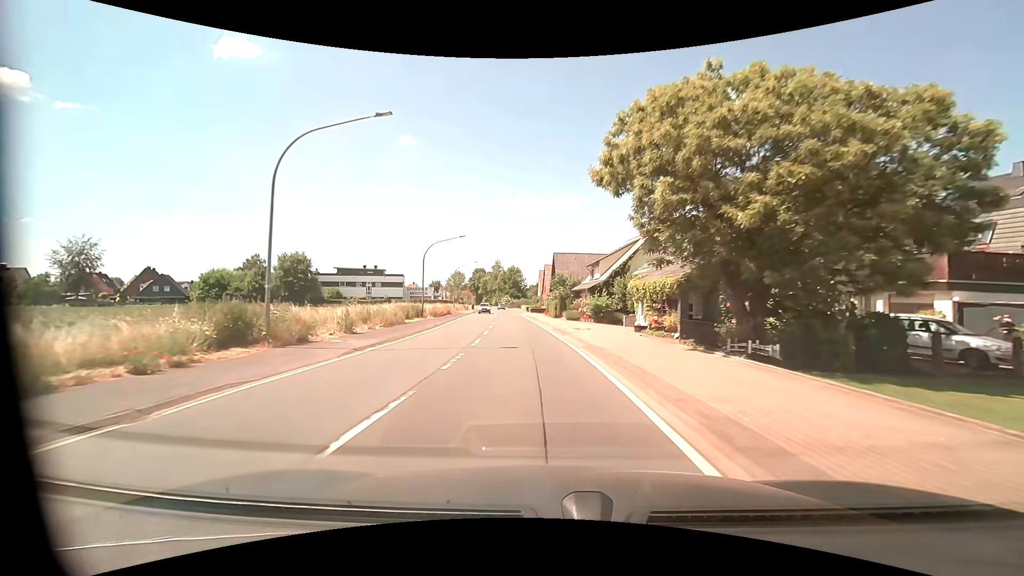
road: primary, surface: asphalt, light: Day
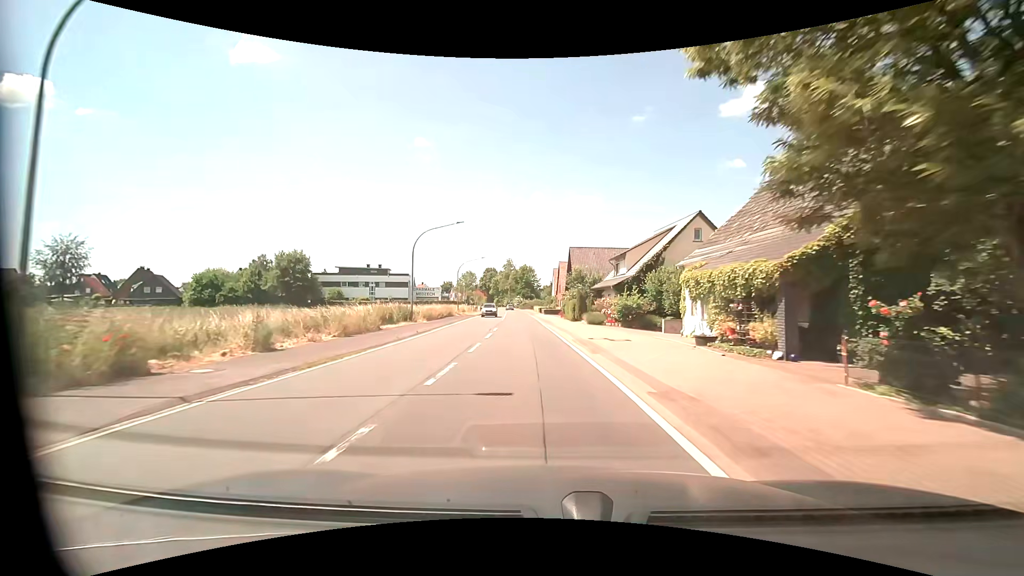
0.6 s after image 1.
(-0.1, +8.2) m; -2°
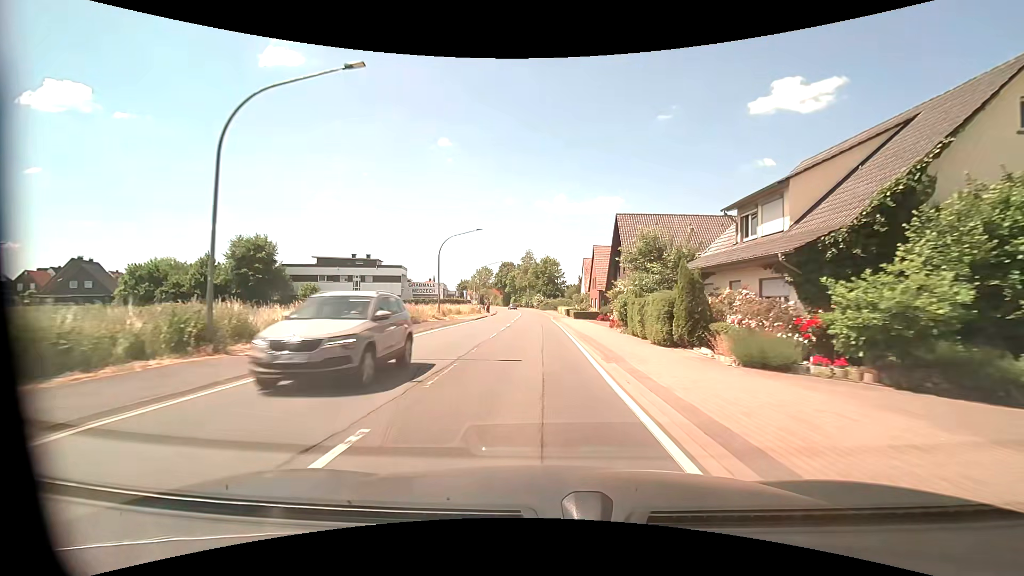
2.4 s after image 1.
(-0.7, +24.8) m; -3°
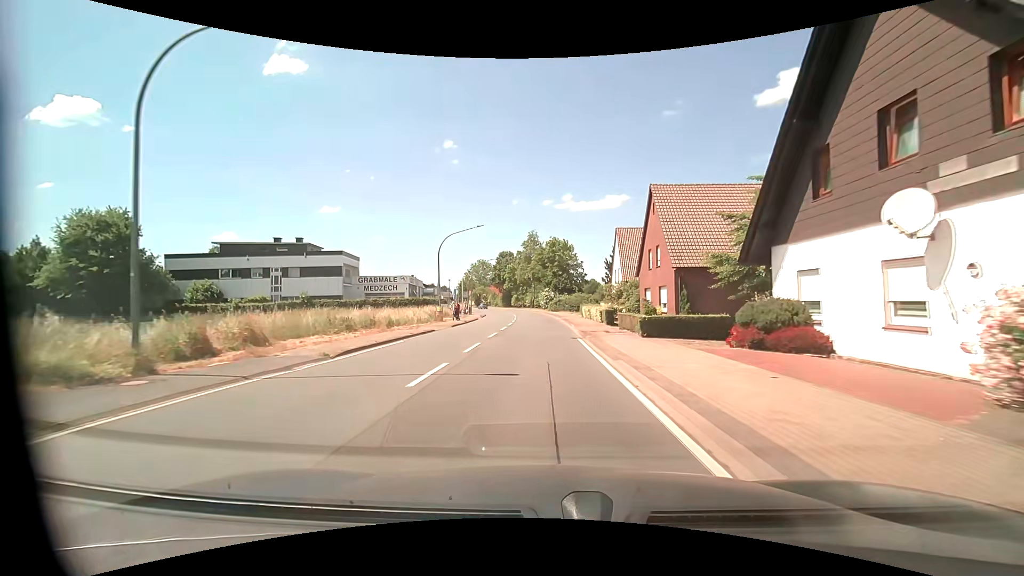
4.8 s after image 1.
(-0.3, +32.2) m; -1°
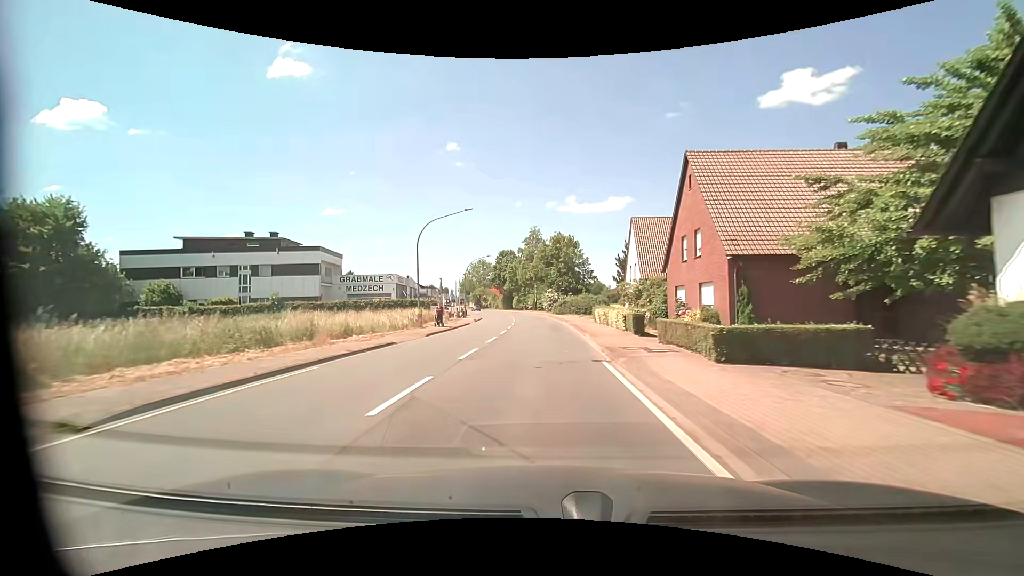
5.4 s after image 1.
(-0.1, +7.7) m; -1°
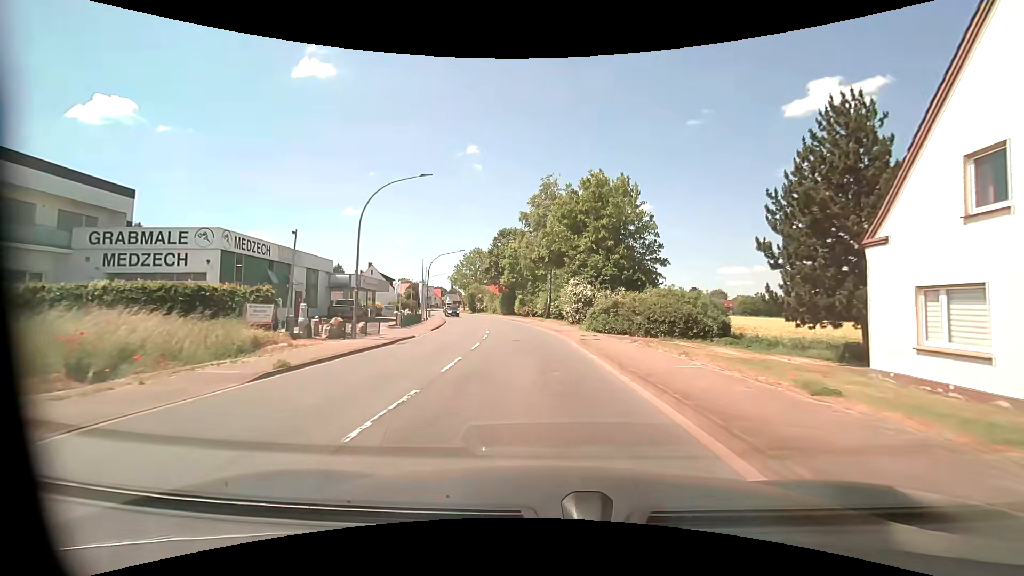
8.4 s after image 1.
(-0.6, +38.0) m; -1°
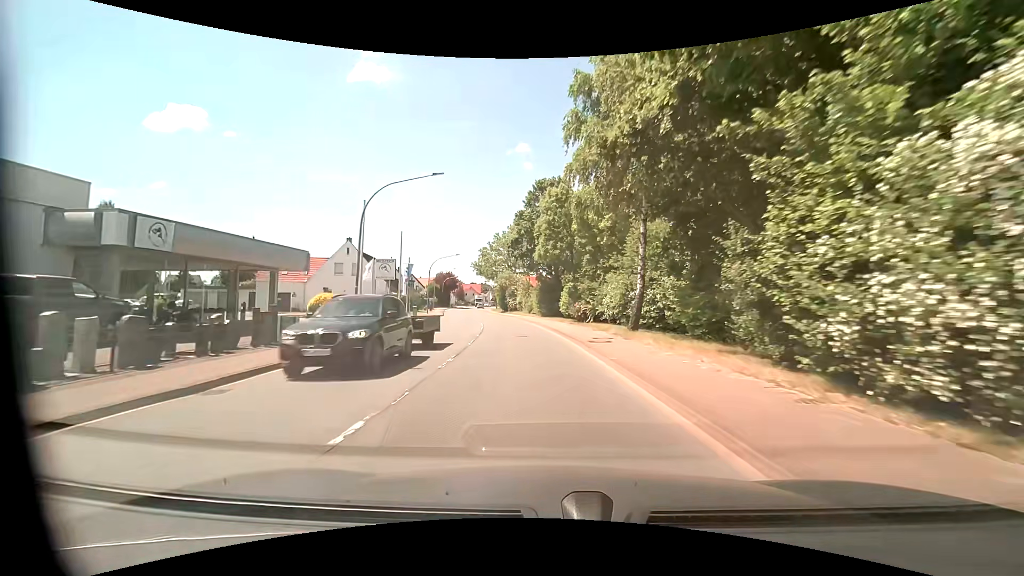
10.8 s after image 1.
(-1.9, +30.4) m; -7°
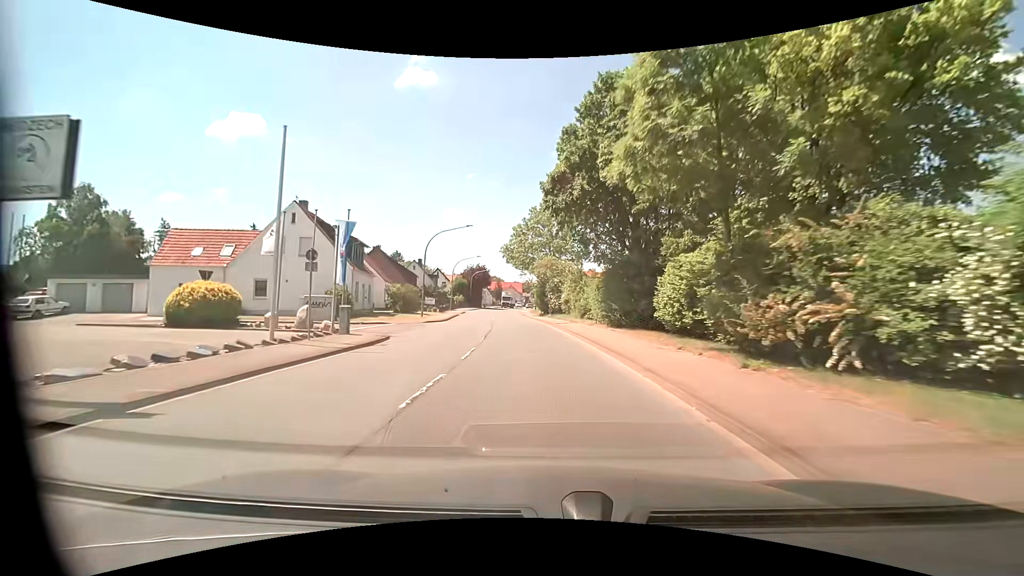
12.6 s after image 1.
(-1.1, +23.1) m; -5°
(0, +10) (-1, +20) (-1, +30) (-2, +40) (-3, +50) (-4, +60) (-5, +70) (-6, +80) (-6, +90) (-7, +100) m
